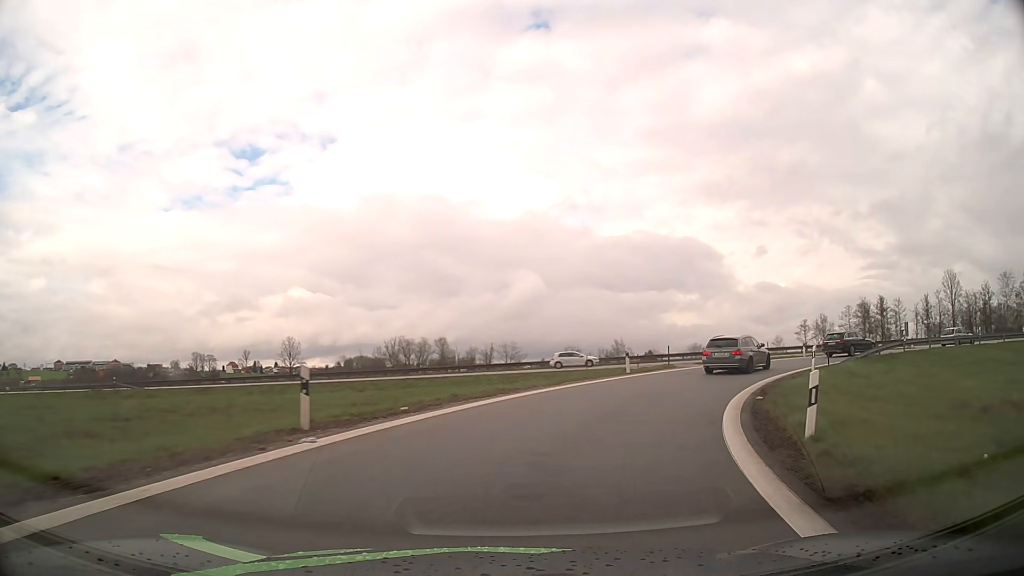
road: motorway_link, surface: asphalt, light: Day
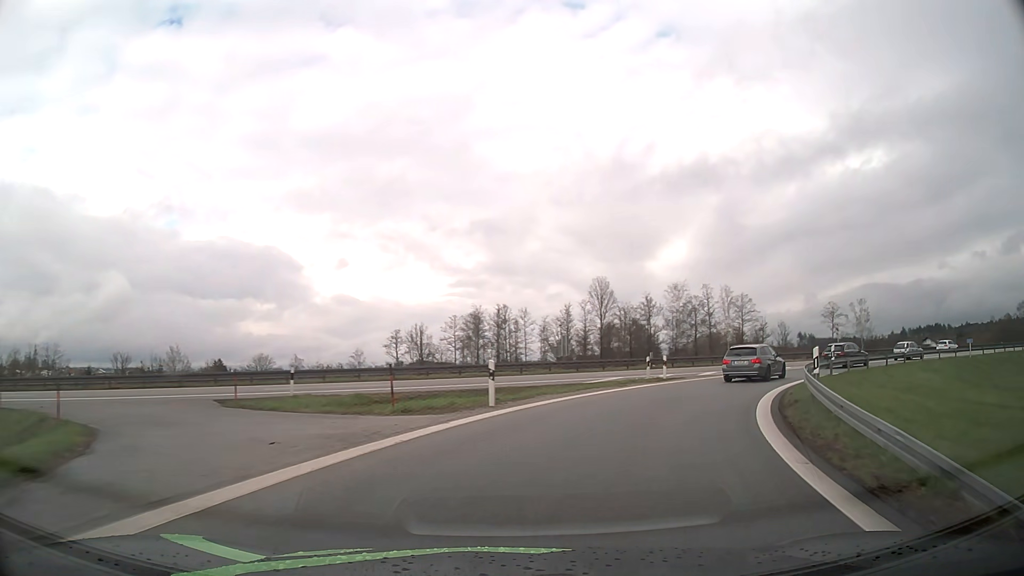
(+8.2, +25.6) m; +36°
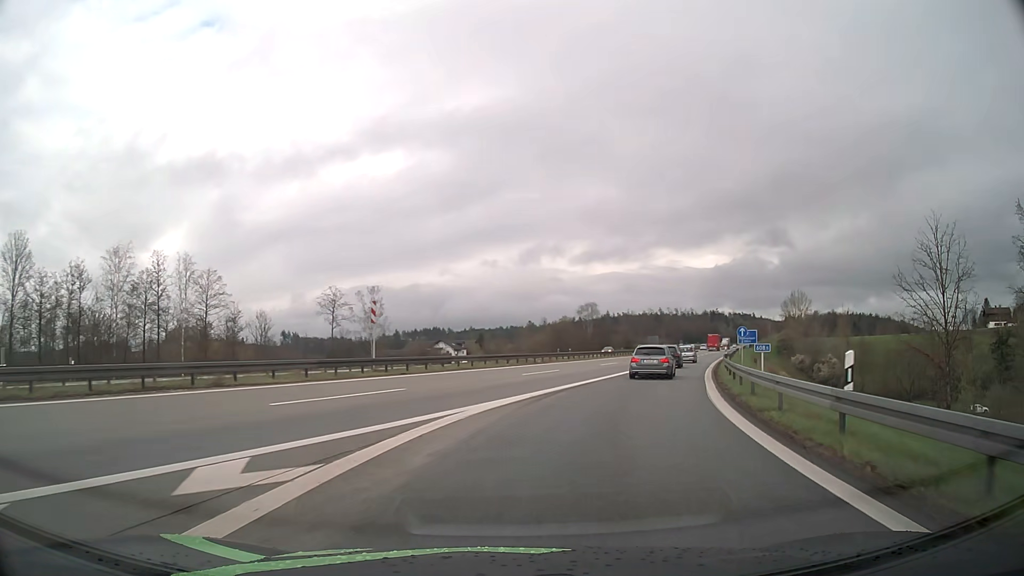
(+13.8, +32.4) m; +44°
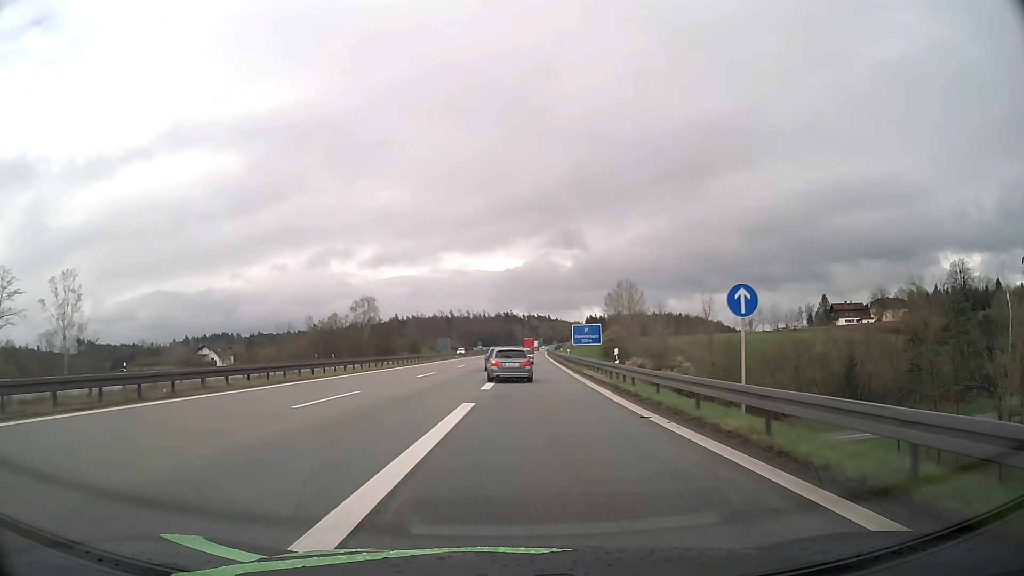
(+6.6, +32.1) m; +18°
(0, +10) (0, +20) (0, +30) (0, +40) (-1, +50) (-1, +60) (-1, +70) (-1, +80) (-1, +90) (0, +100) m
